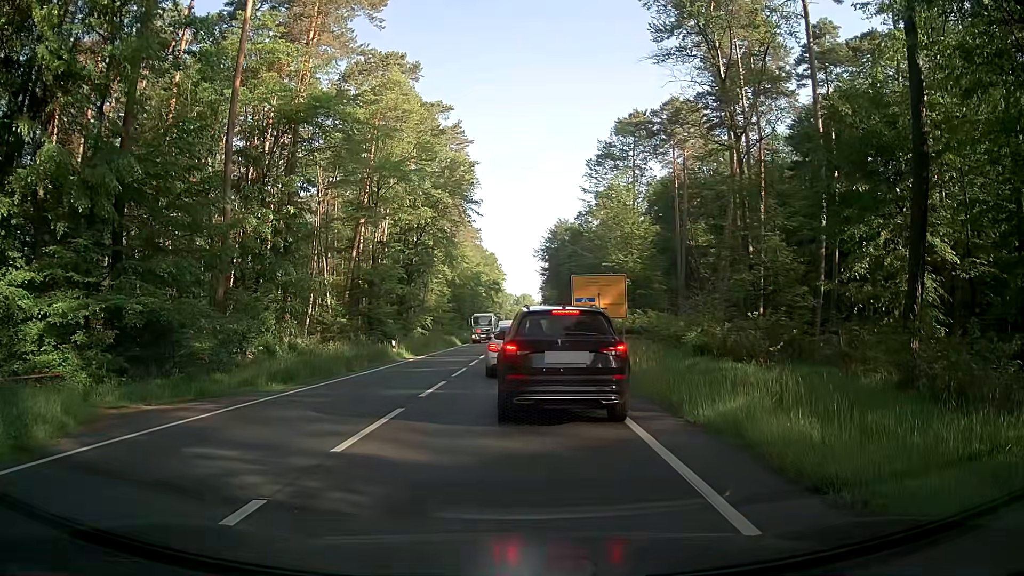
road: primary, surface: asphalt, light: Day
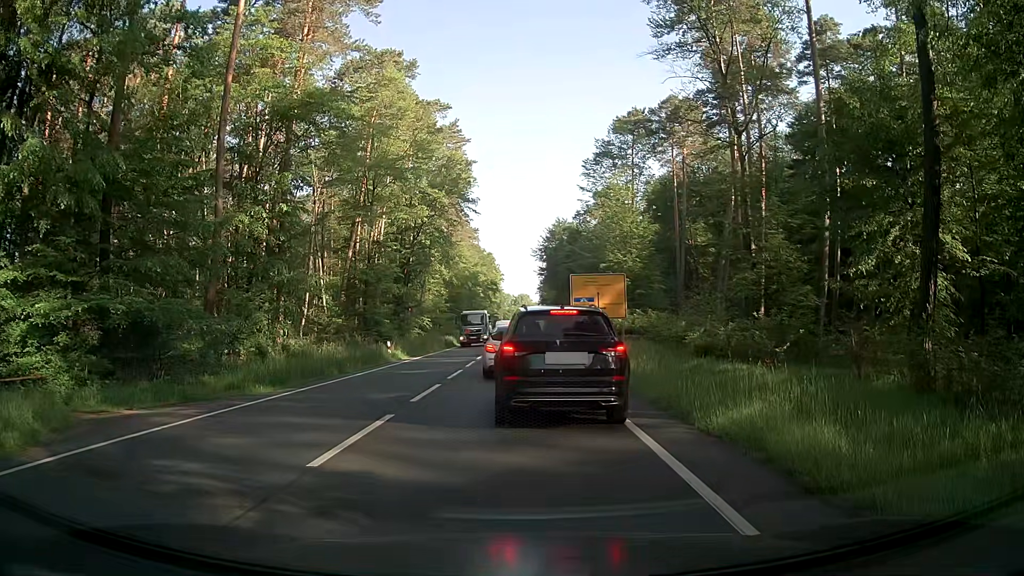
(0.0, +0.8) m; 0°
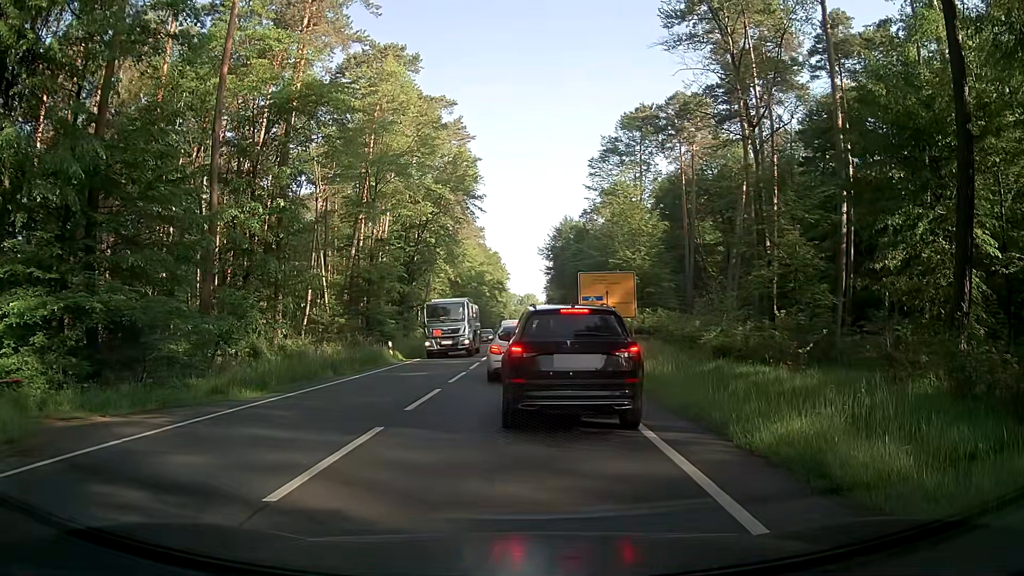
(0.0, +1.4) m; 0°
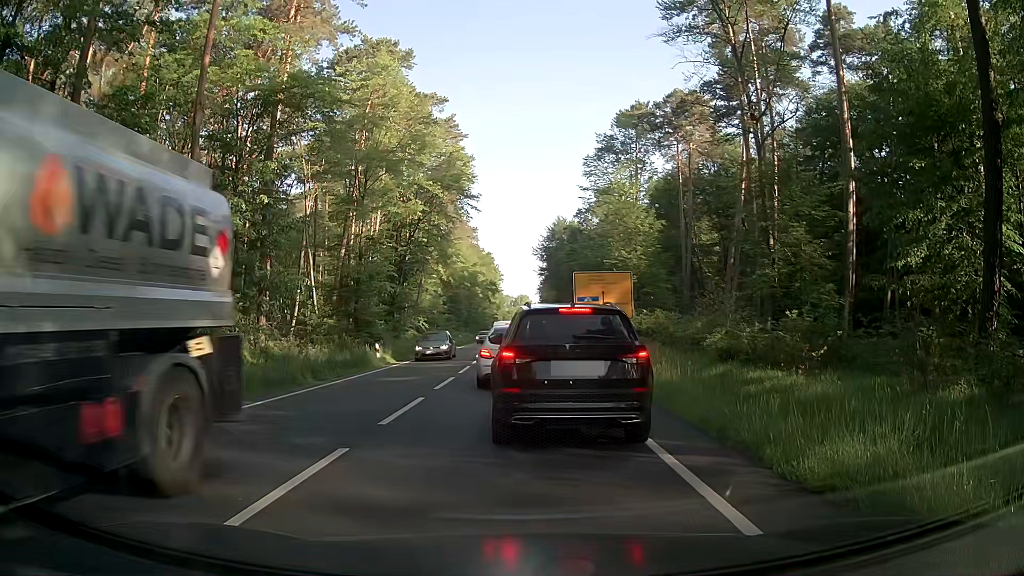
(0.0, +1.5) m; 0°
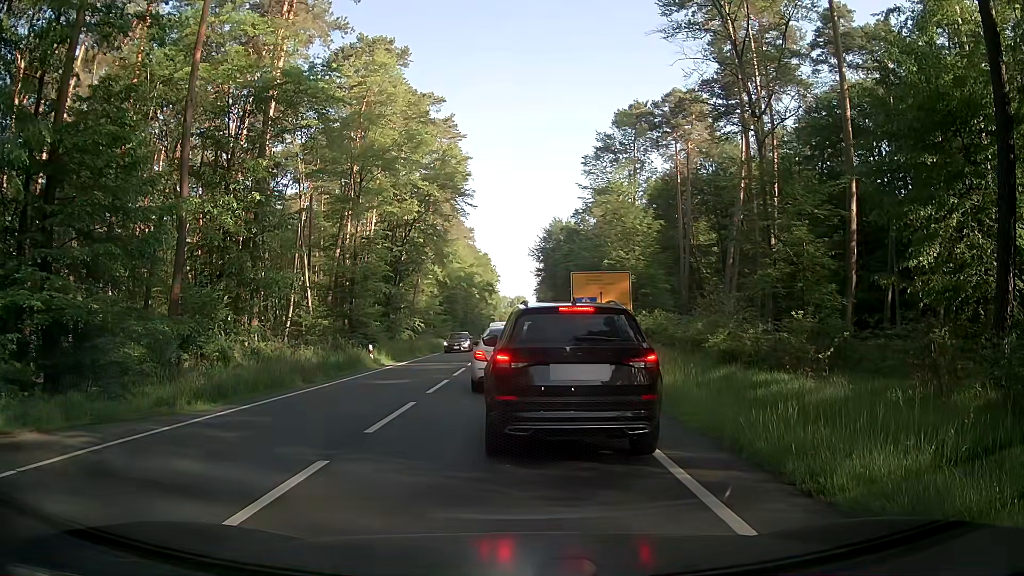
(0.0, +0.7) m; 0°
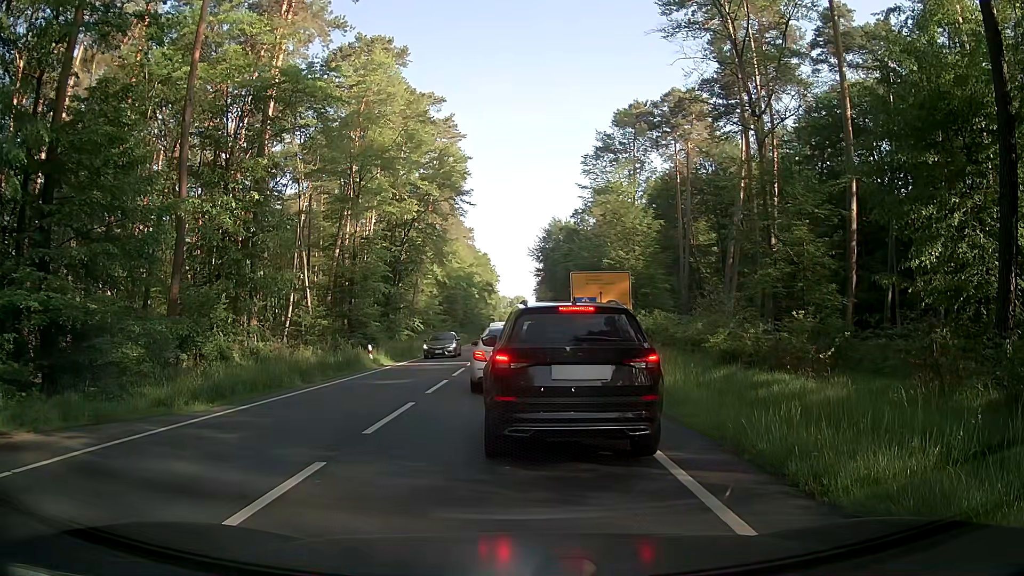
(0.0, +0.1) m; 0°
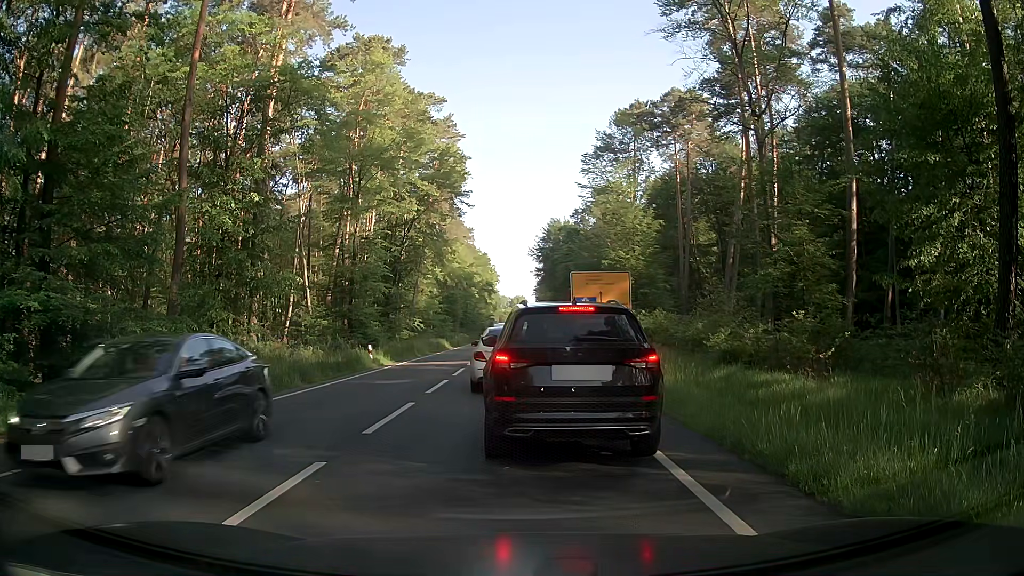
(0.0, +0.1) m; 0°
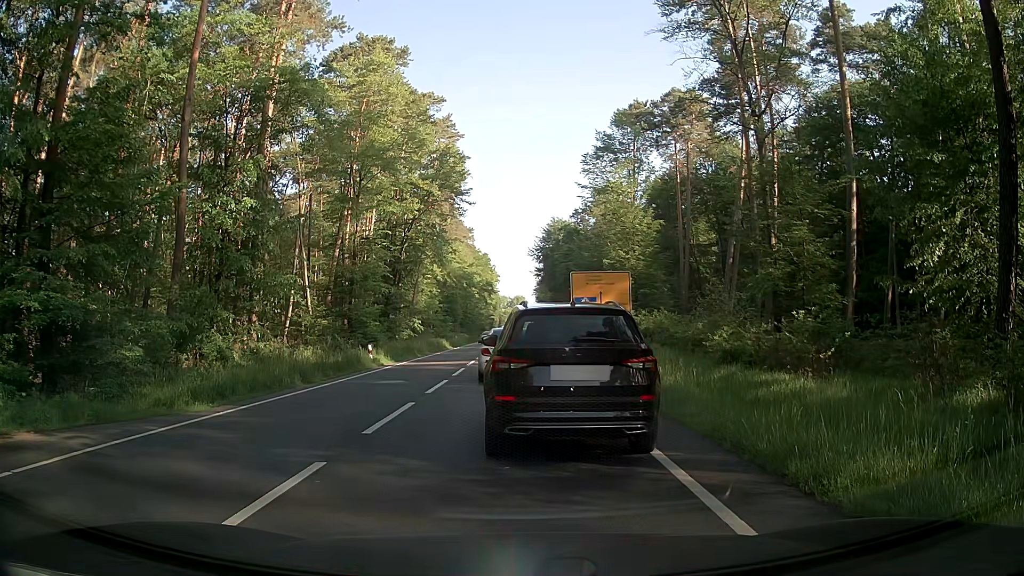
(0.0, 0.0) m; 0°
